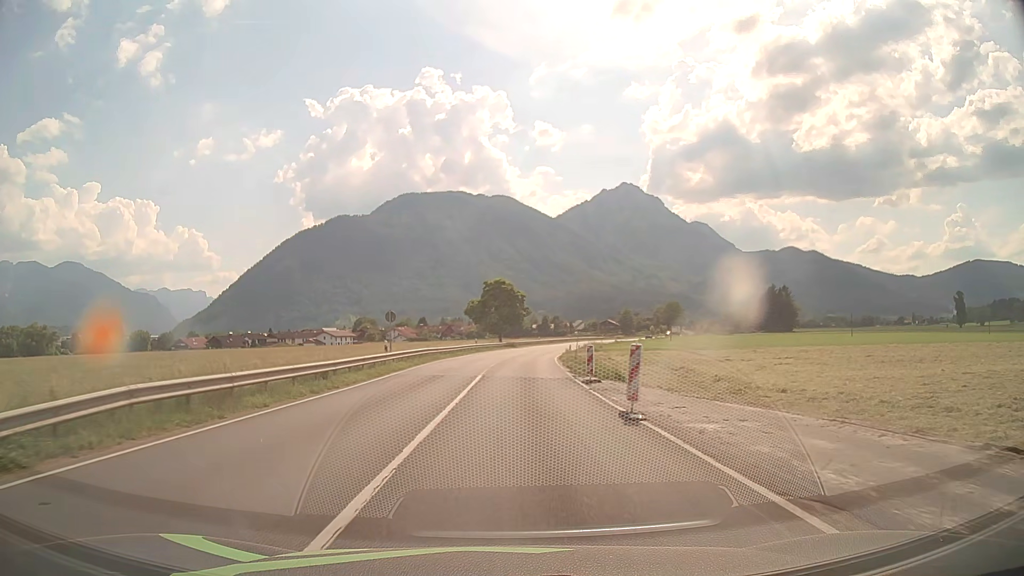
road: primary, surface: asphalt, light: Day
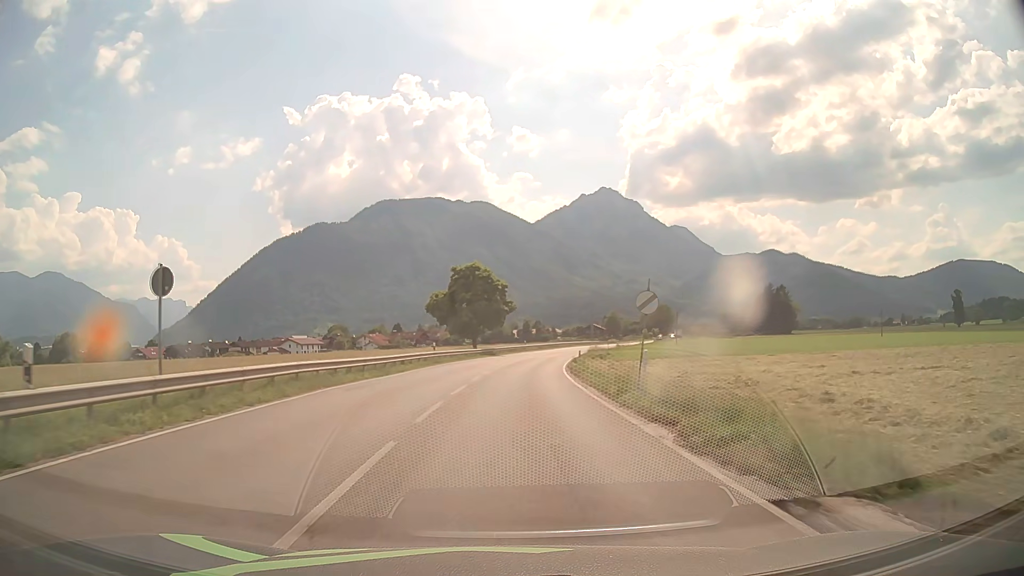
(+0.3, +23.2) m; +2°
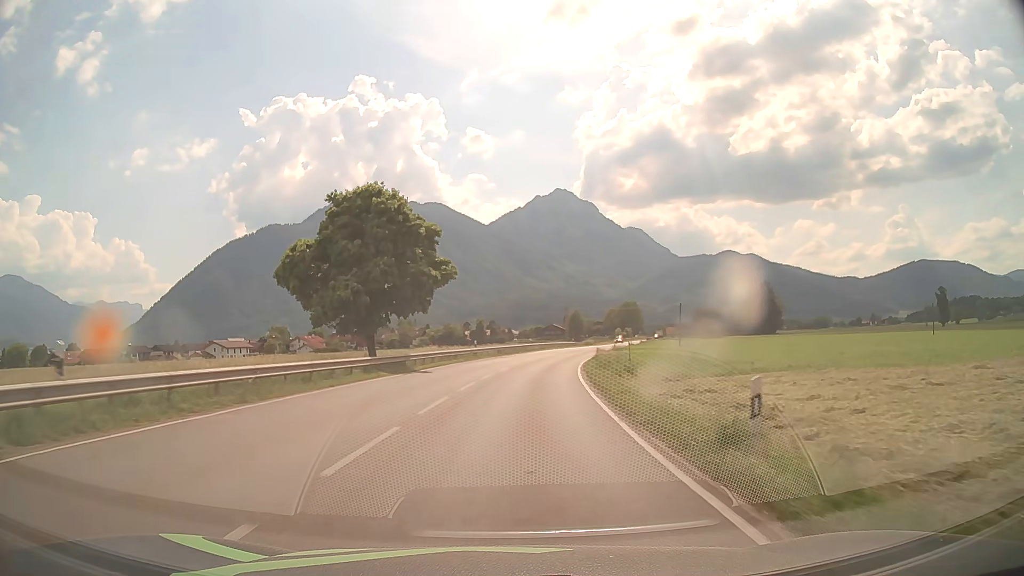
(+1.1, +34.9) m; +4°
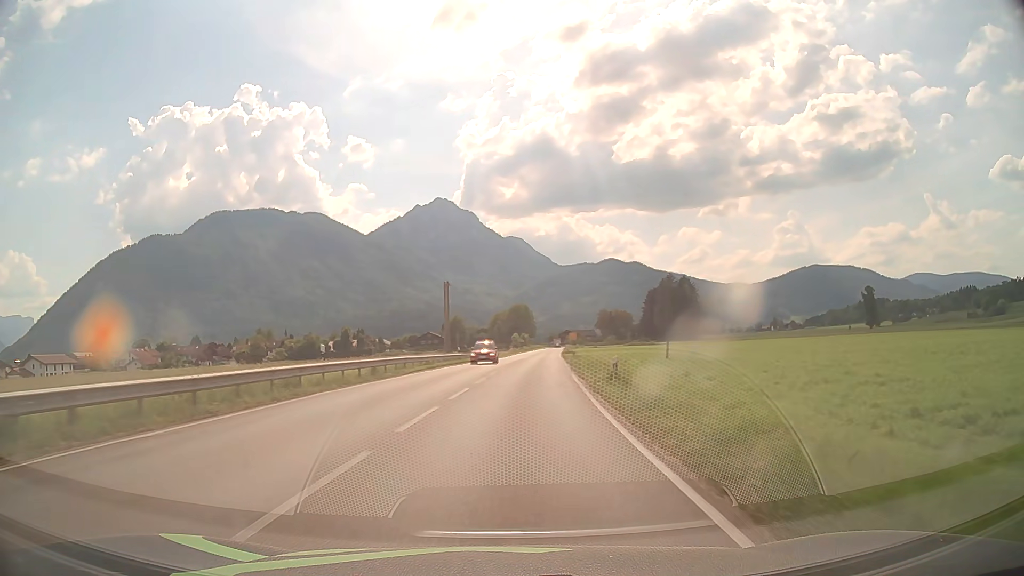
(+4.3, +50.5) m; +10°
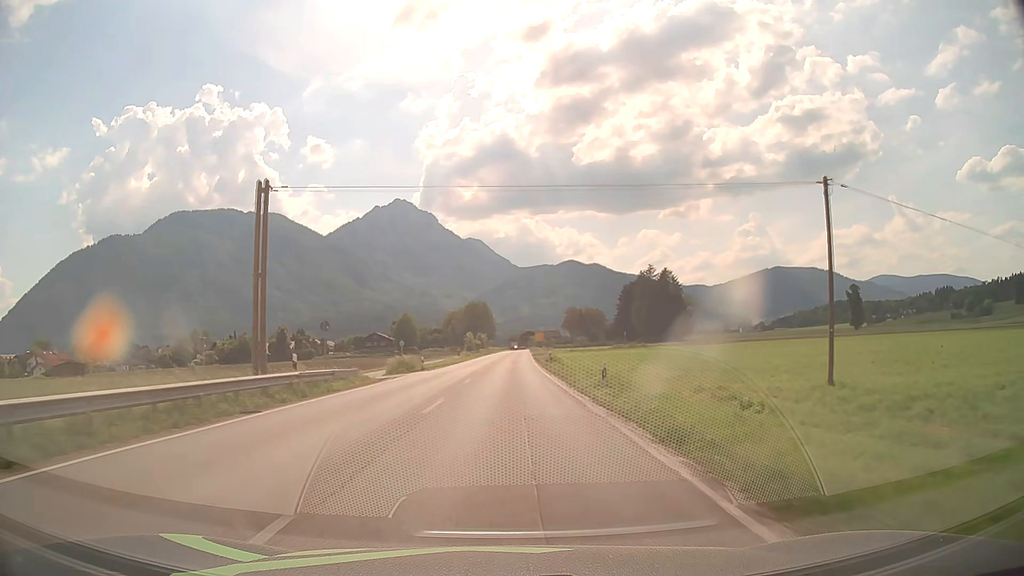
(+1.2, +33.6) m; +3°
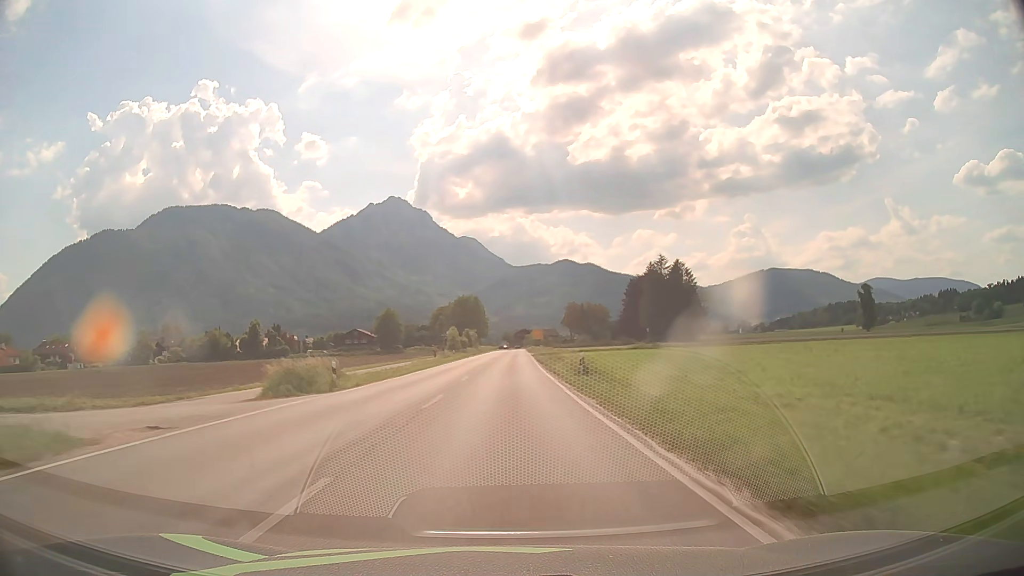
(+0.1, +23.9) m; +1°
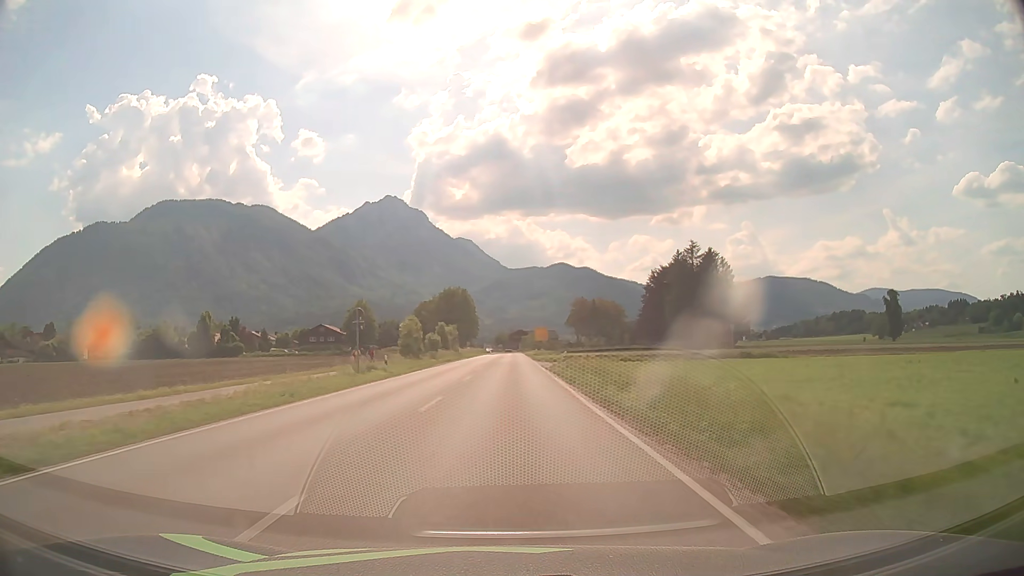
(+0.2, +37.9) m; +1°
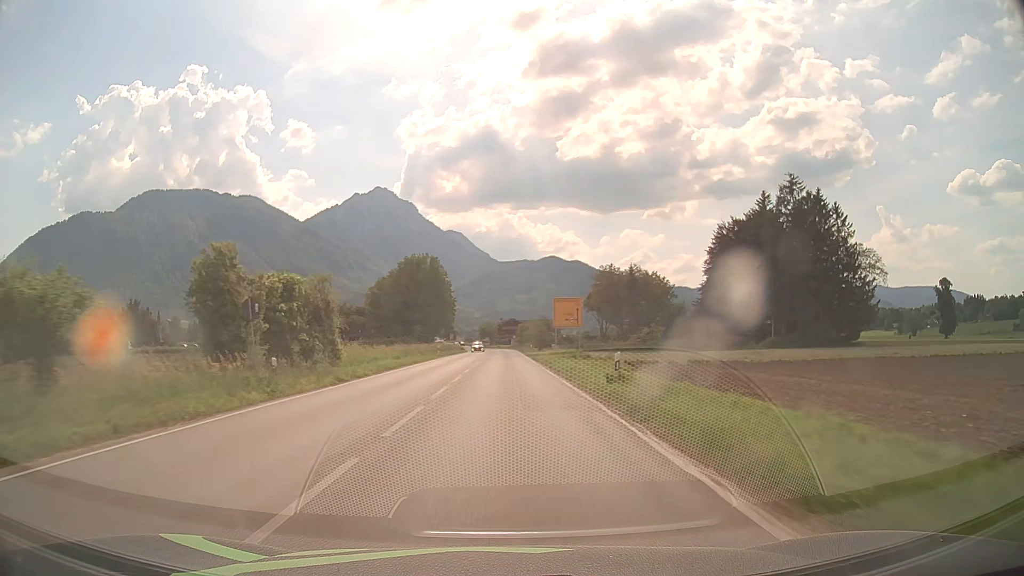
(+0.4, +62.3) m; +1°
(0, +10) (0, +20) (0, +30) (0, +40) (0, +50) (0, +60) (0, +70) (0, +80) (-1, +90) (-1, +100) m
